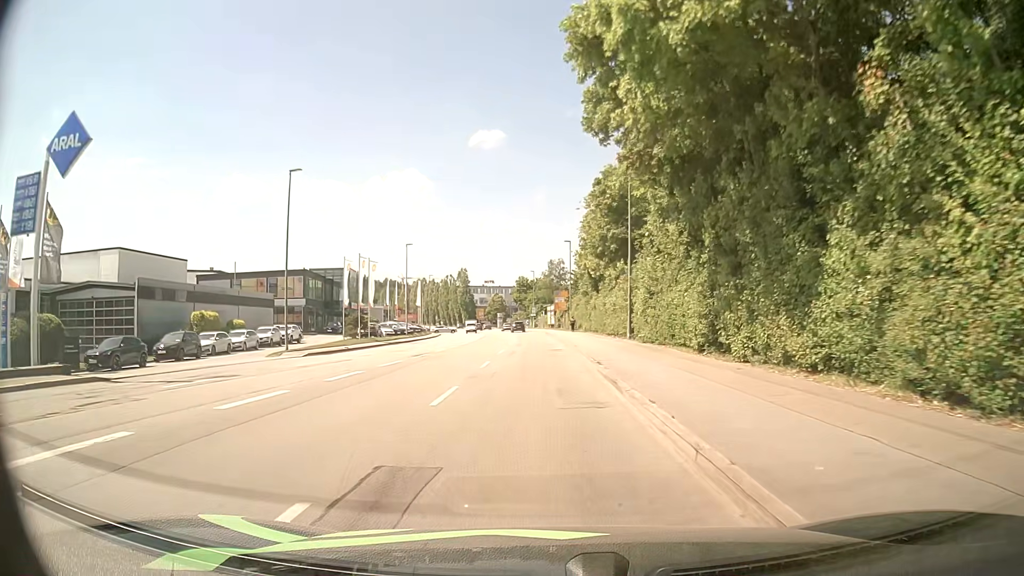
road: tertiary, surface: asphalt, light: Day
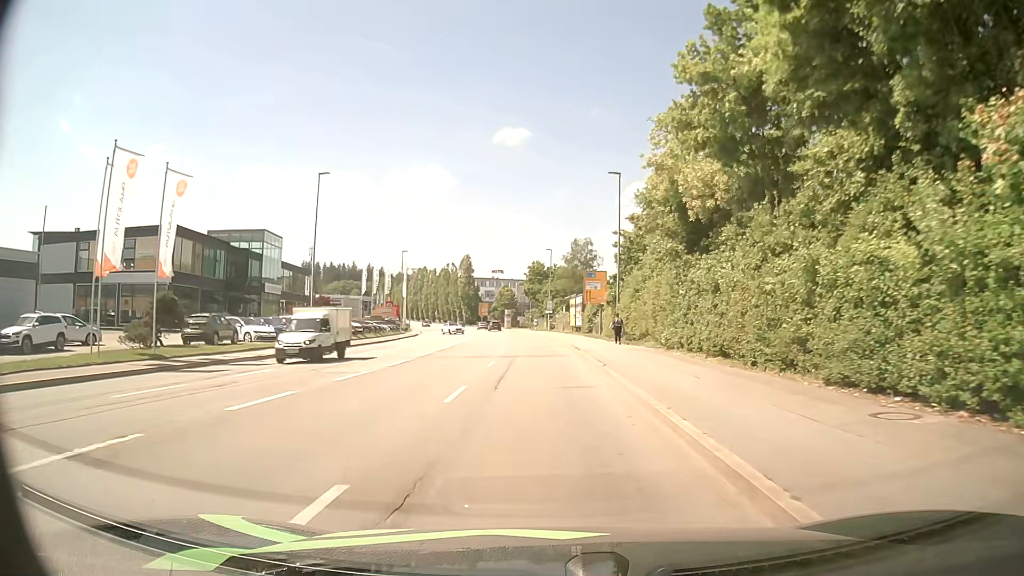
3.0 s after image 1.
(-0.8, +36.0) m; -2°
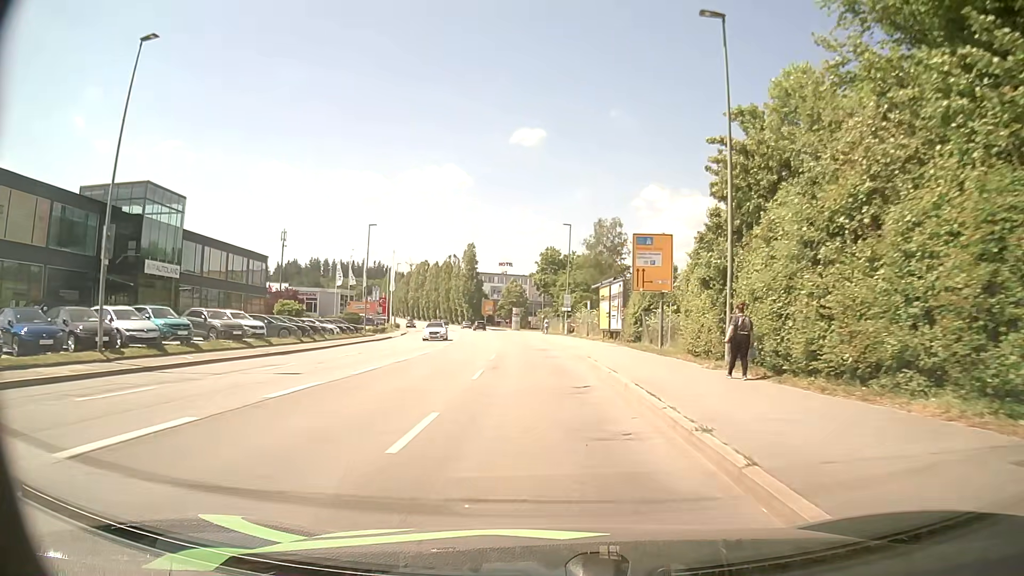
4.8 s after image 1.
(-0.3, +22.6) m; -1°
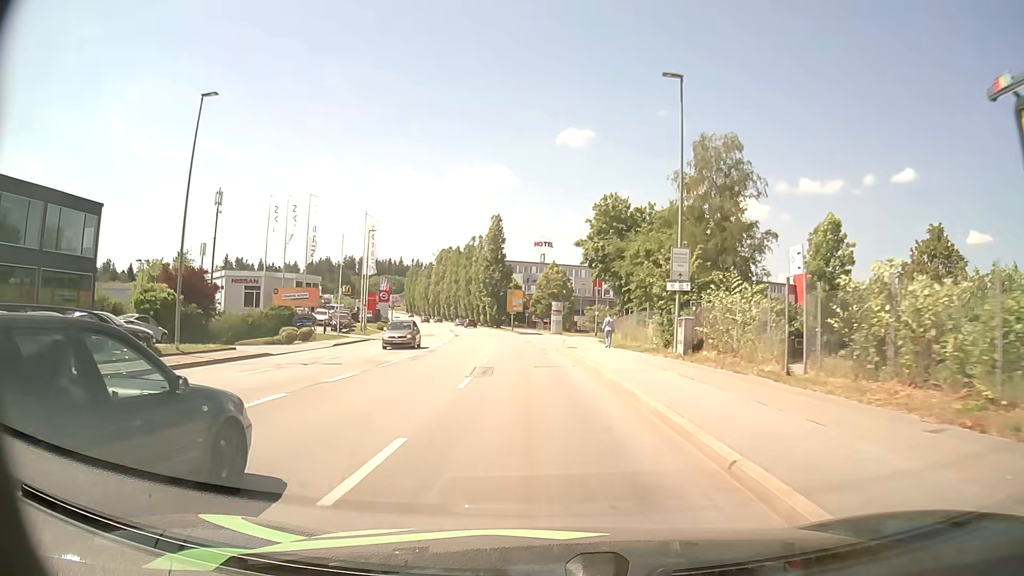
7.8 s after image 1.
(-1.1, +38.5) m; -4°
